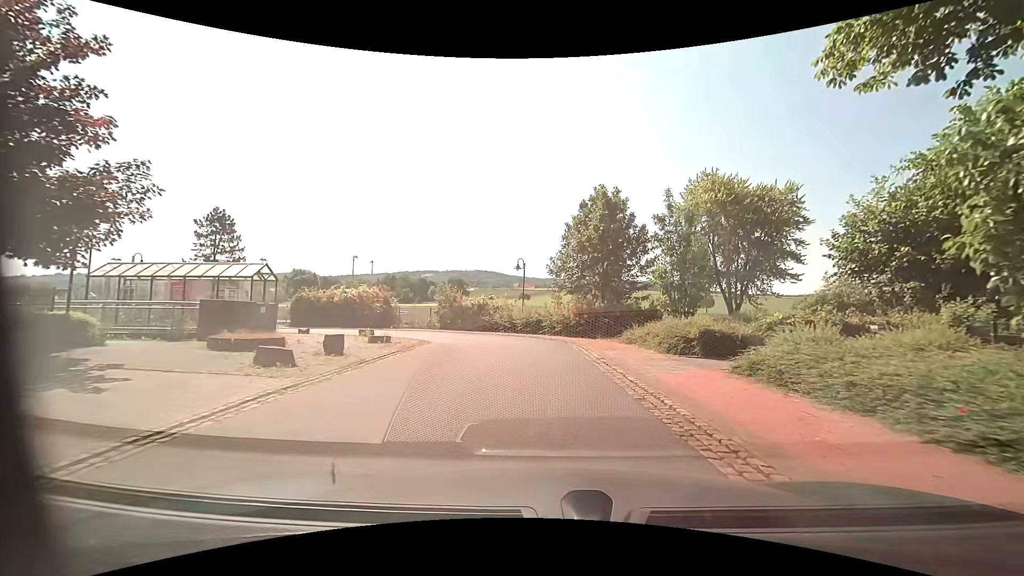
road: residential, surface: asphalt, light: Day
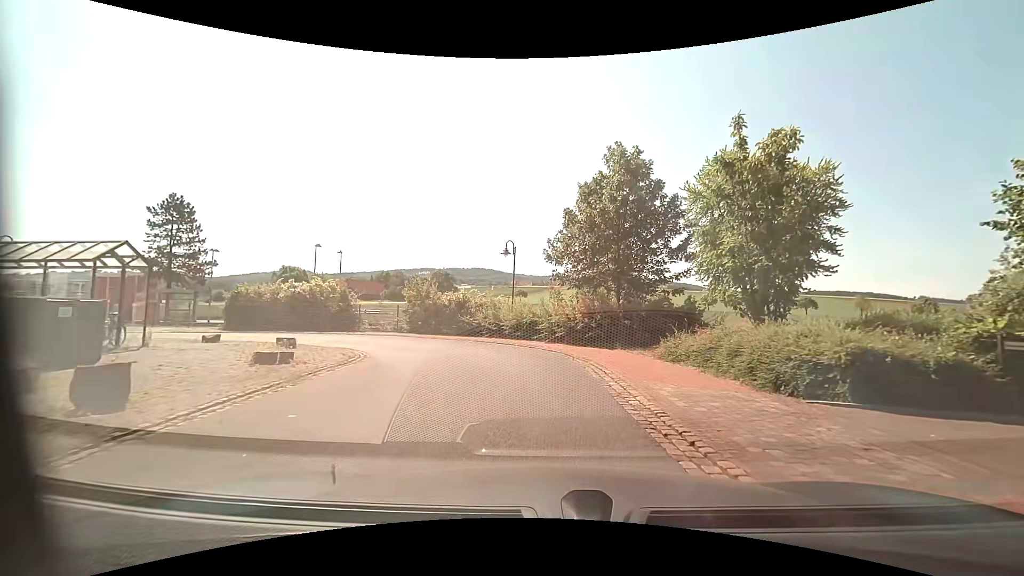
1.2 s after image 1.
(+0.1, +7.2) m; +1°
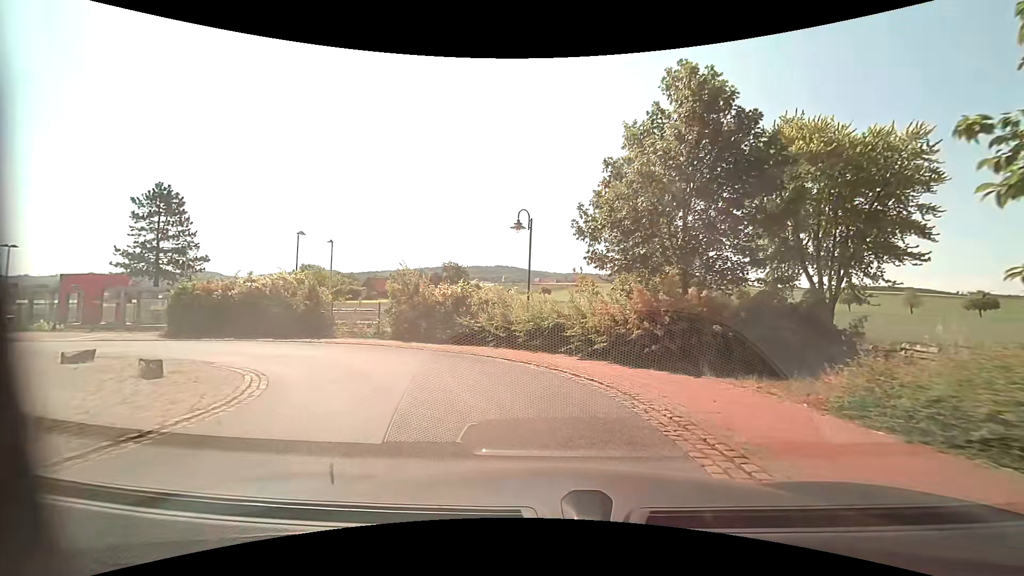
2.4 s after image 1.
(-0.1, +7.0) m; -2°
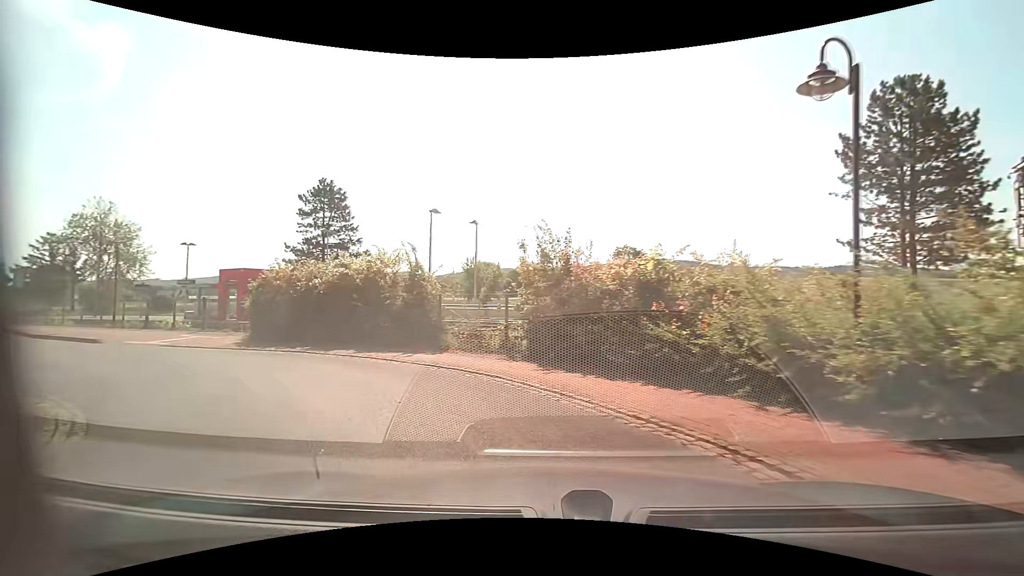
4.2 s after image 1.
(-1.3, +9.5) m; -20°
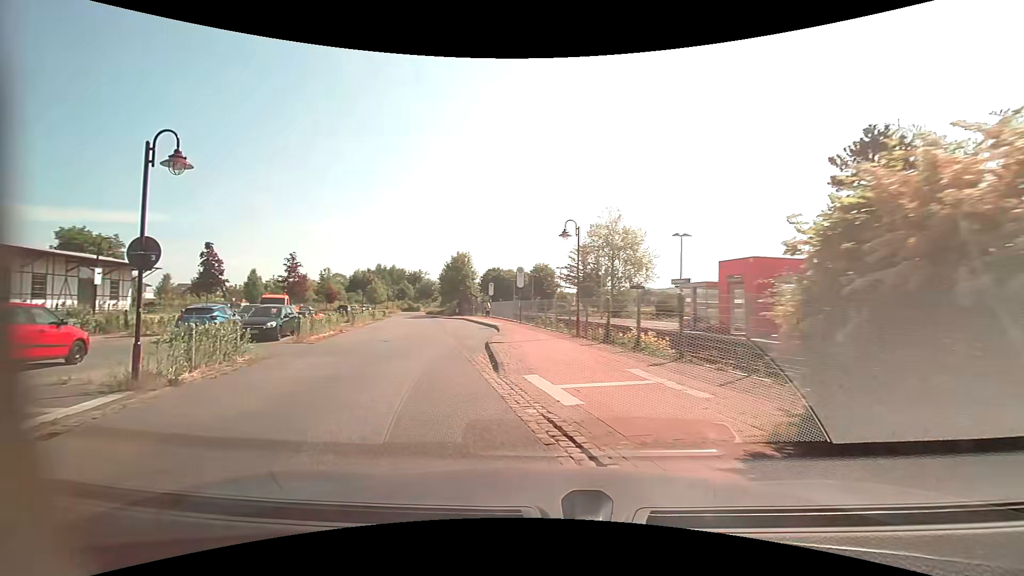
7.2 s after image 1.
(-6.5, +13.1) m; -54°
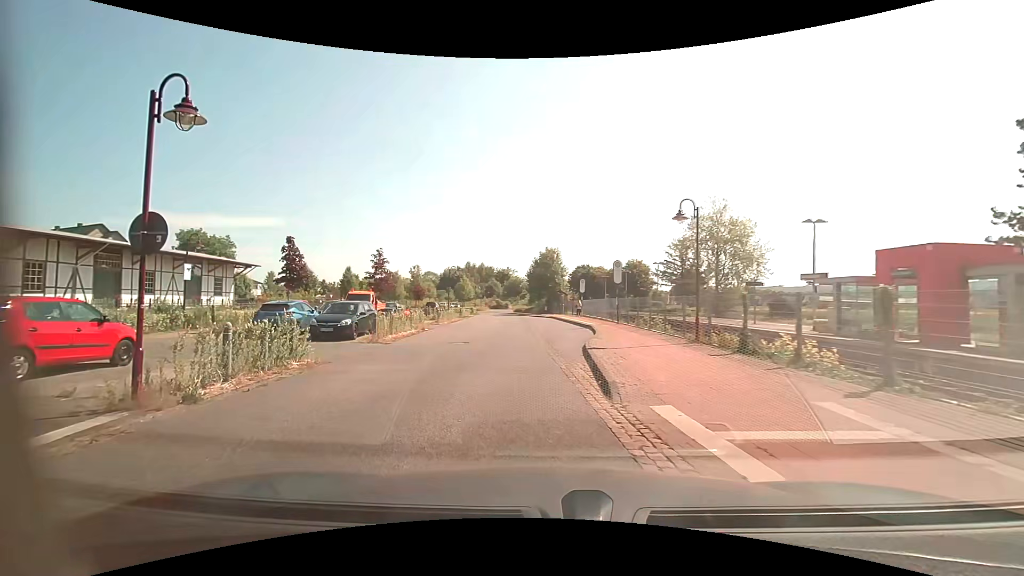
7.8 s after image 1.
(-0.3, +2.9) m; -10°
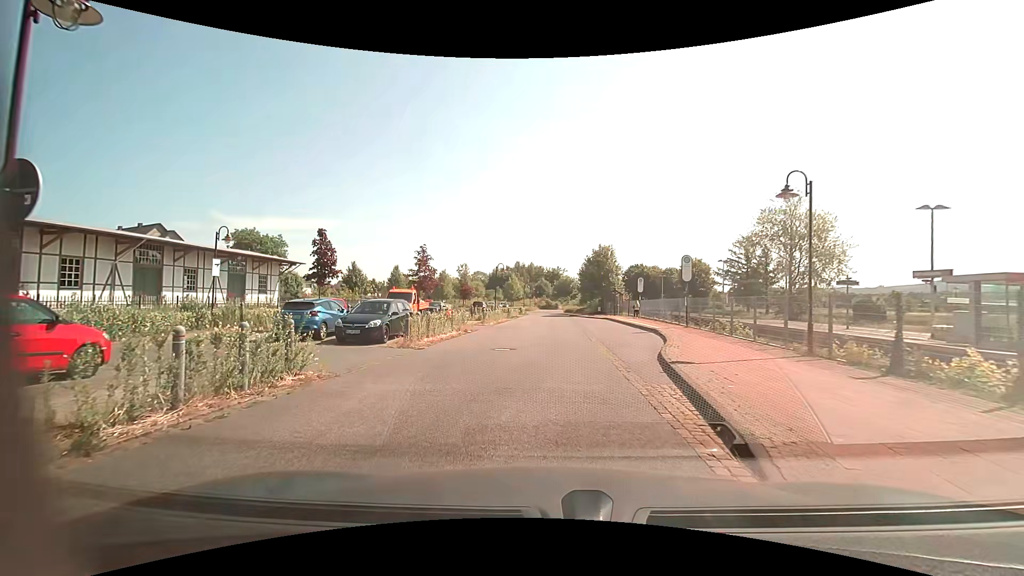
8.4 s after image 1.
(-0.2, +3.0) m; -6°
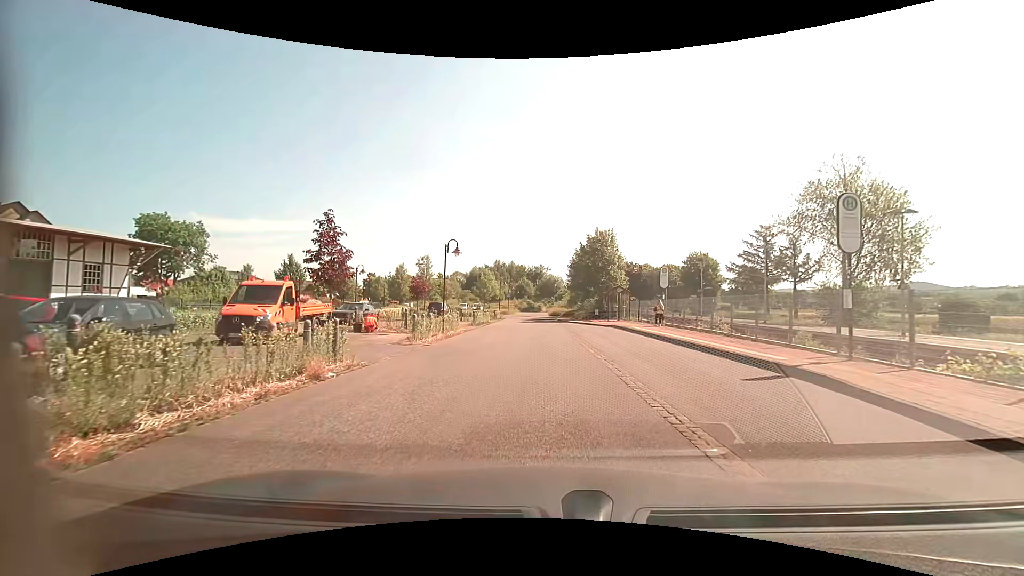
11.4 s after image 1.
(0.0, +15.0) m; +2°
(0, +10) (0, +20) (0, +30) (0, +40) (0, +50) (-1, +60) (-5, +69) (-13, +74) (-23, +75) (-33, +75) m
